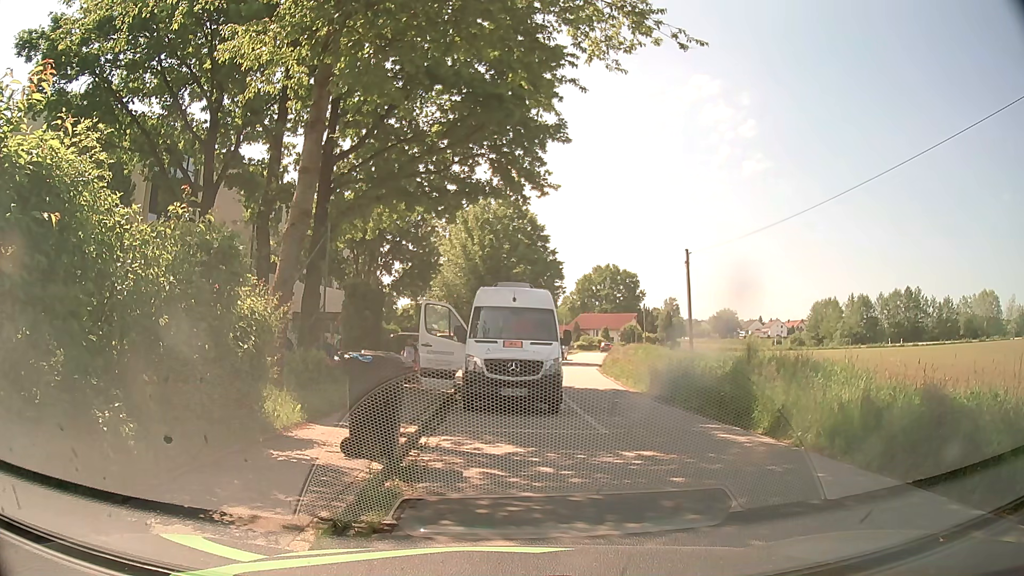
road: residential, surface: asphalt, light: Day
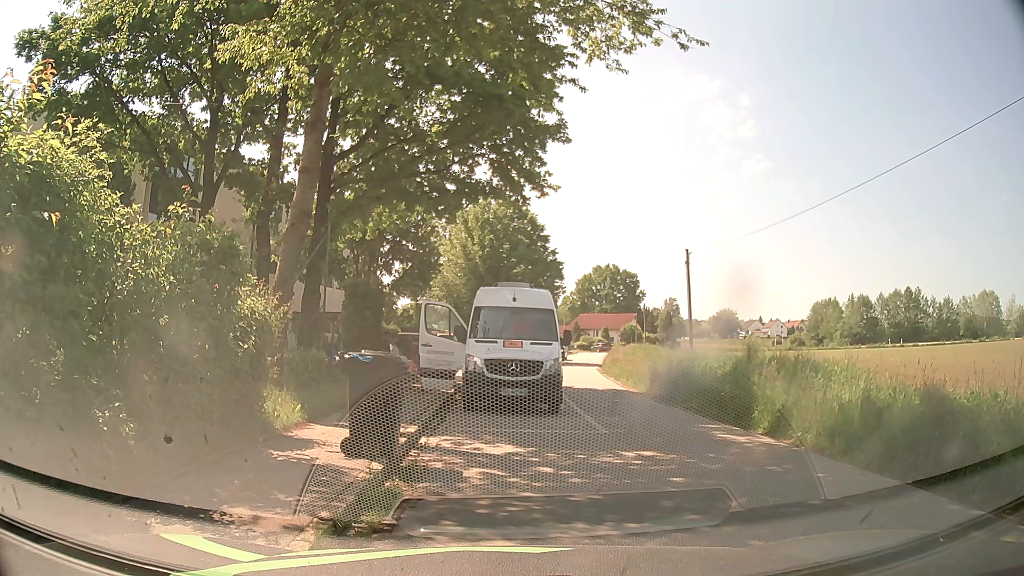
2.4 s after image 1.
(0.0, 0.0) m; 0°
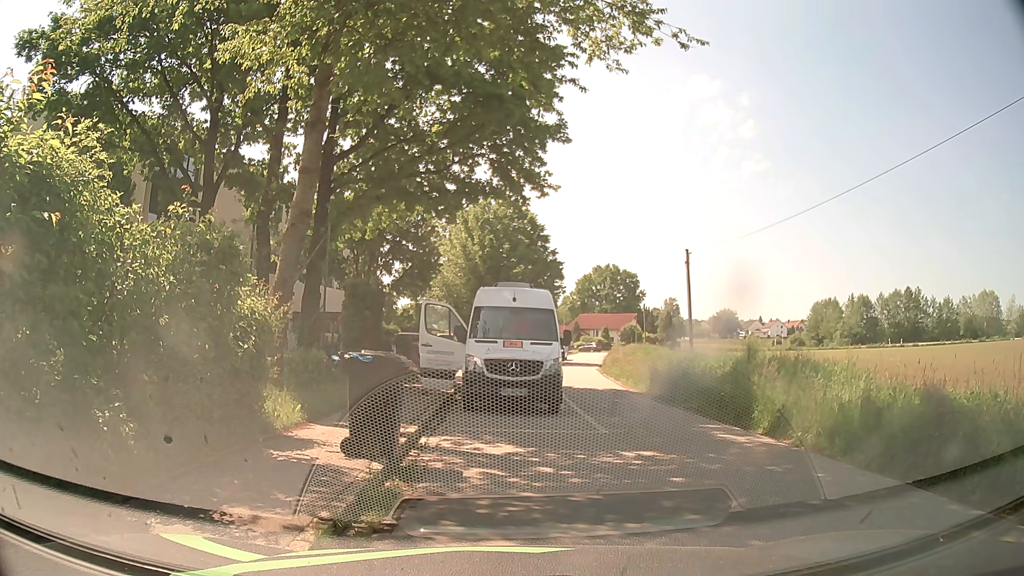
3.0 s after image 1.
(0.0, 0.0) m; 0°
